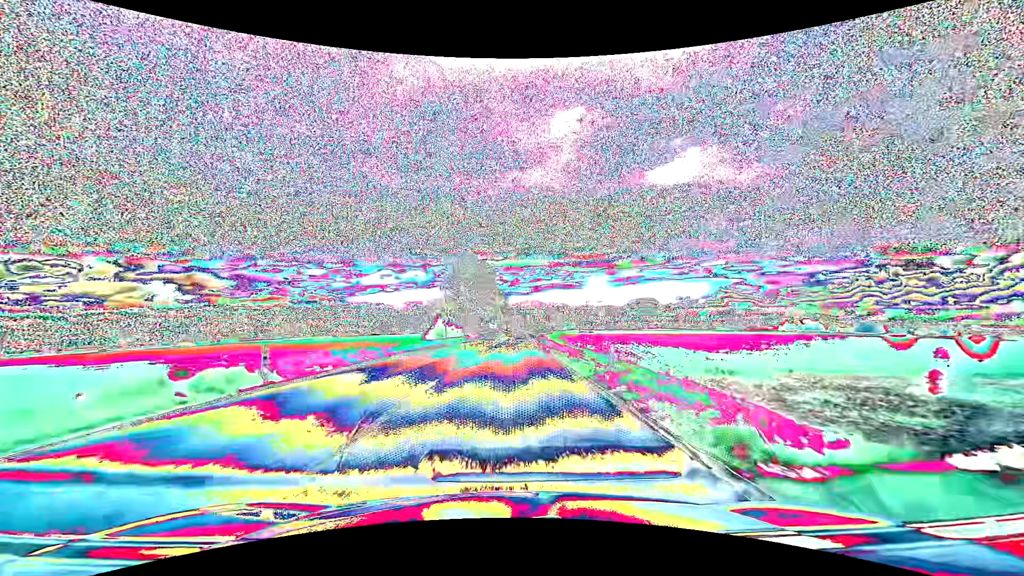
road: primary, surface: asphalt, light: Day
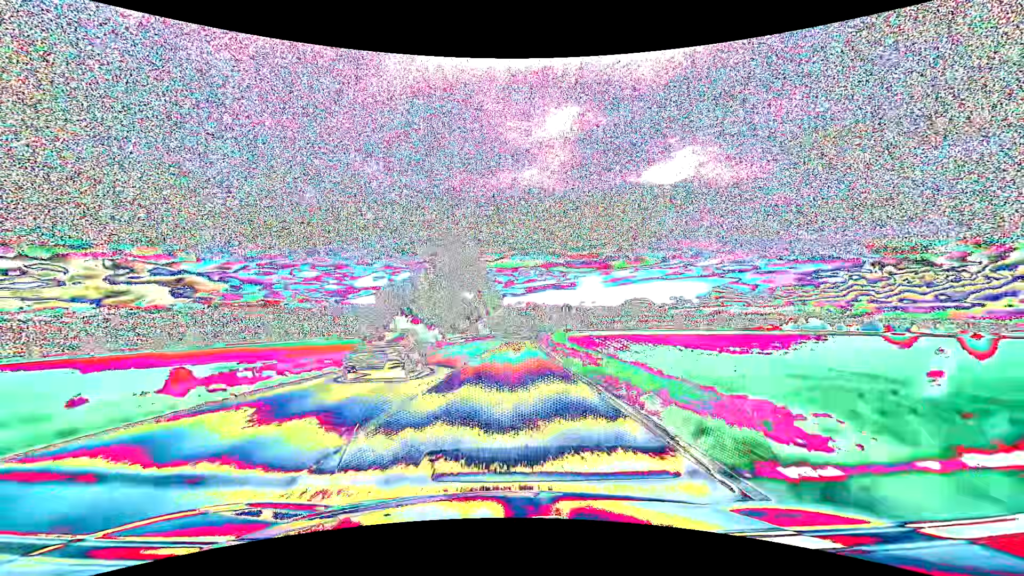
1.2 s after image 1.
(+0.1, +22.8) m; +1°
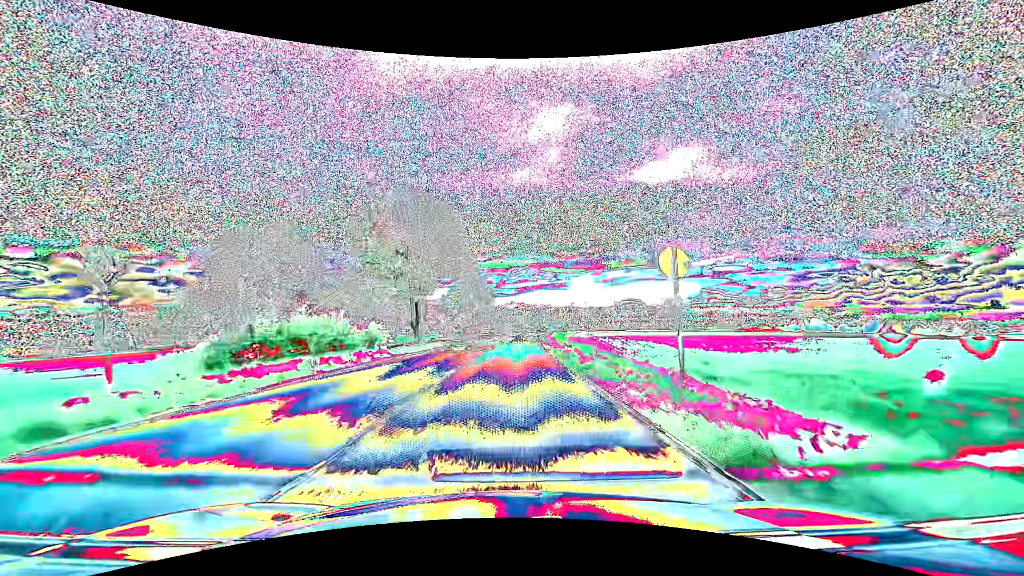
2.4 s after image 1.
(+0.2, +24.0) m; +1°
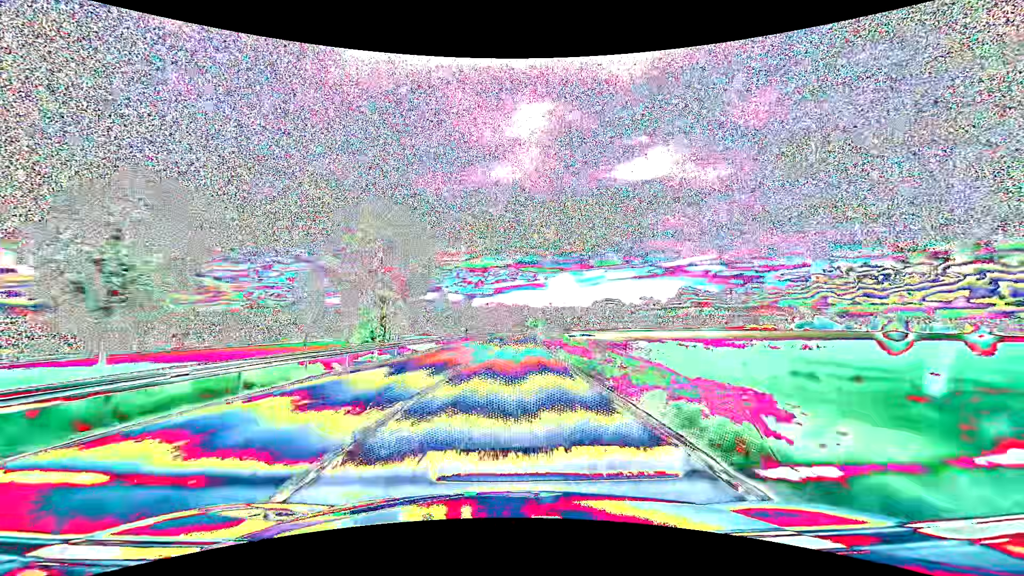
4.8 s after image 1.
(+1.2, +51.4) m; +2°
(0, +10) (0, +20) (0, +30) (+1, +40) (+1, +50) (+2, +60) (+2, +70) (+3, +80) (+4, +90) (+4, +100) m
